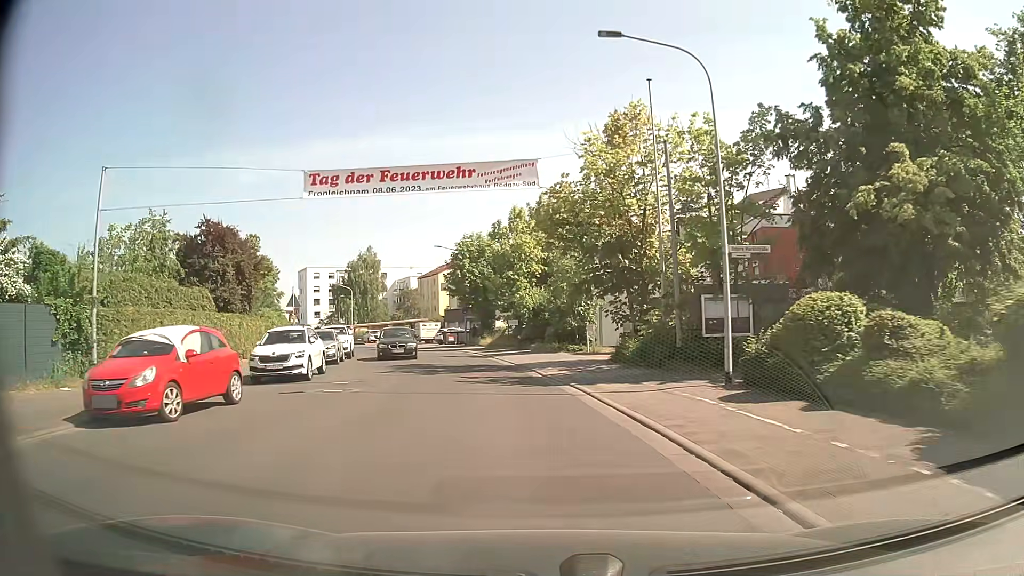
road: tertiary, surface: asphalt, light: Day
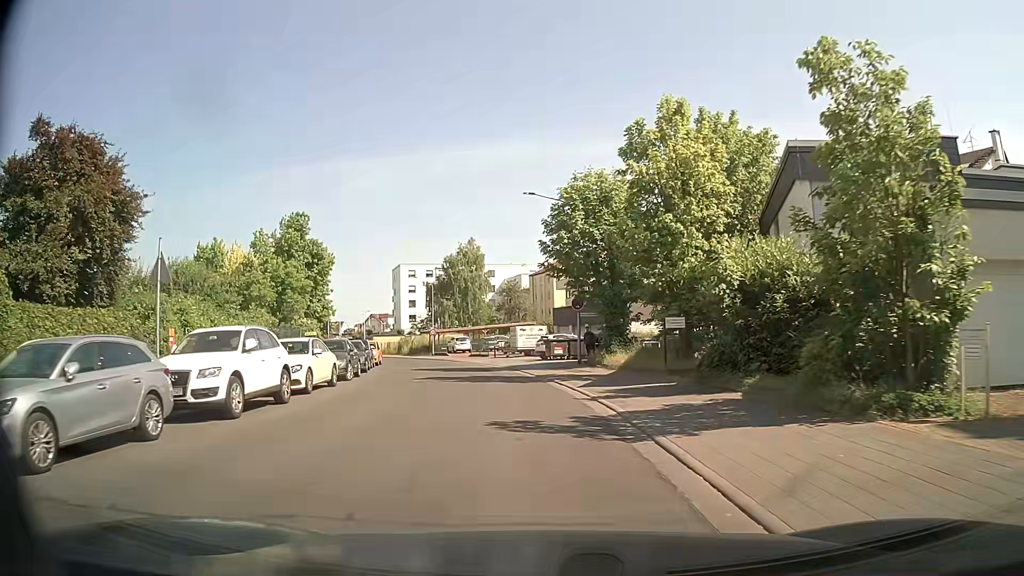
(-1.8, +22.2) m; -11°
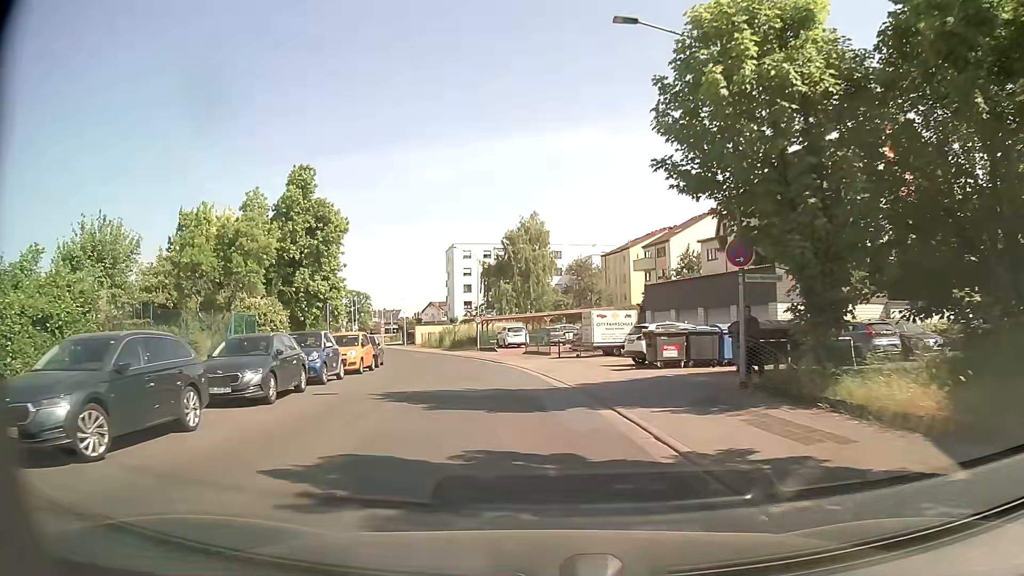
(-0.8, +16.9) m; -5°
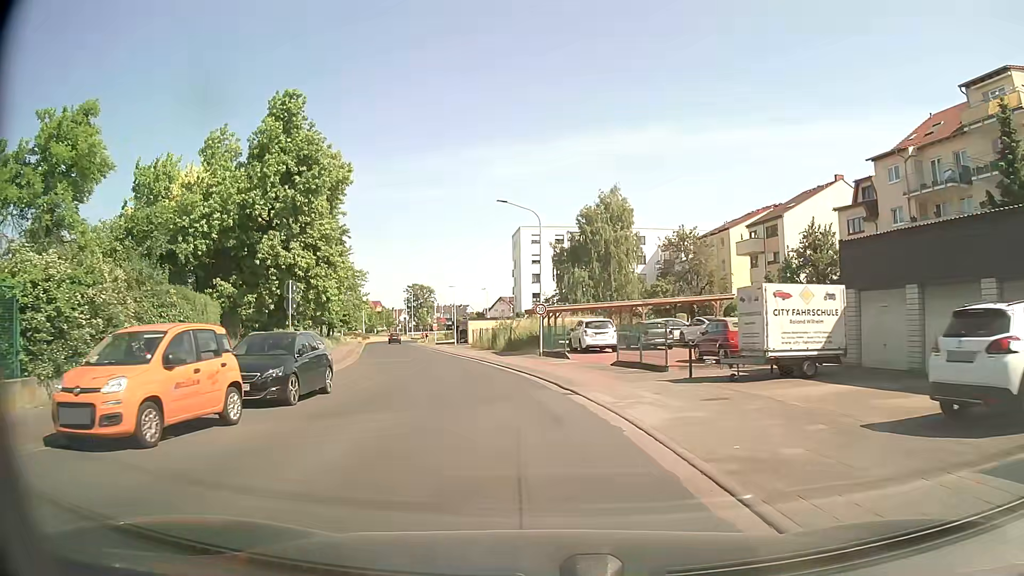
(-0.8, +17.4) m; -6°
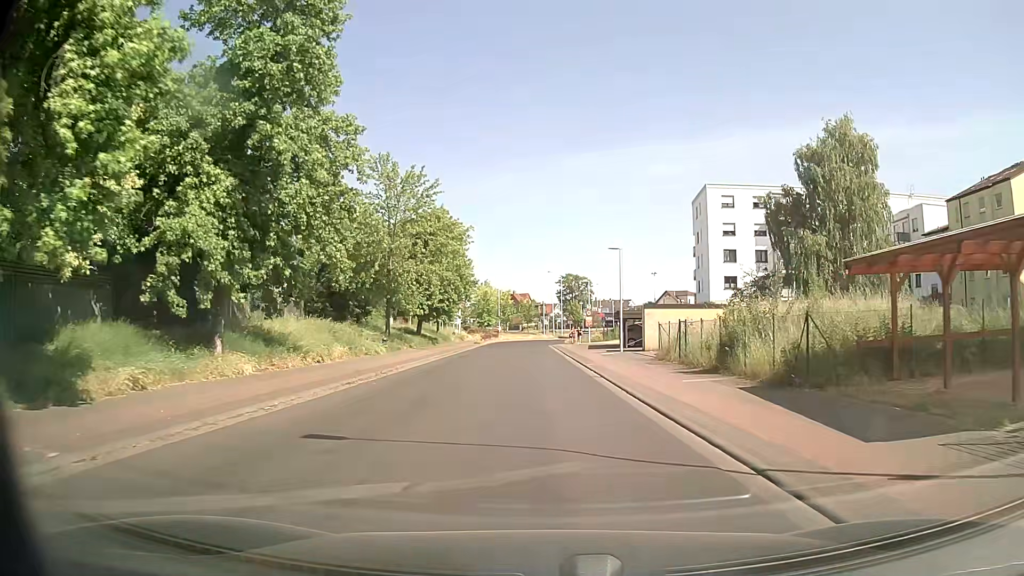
(-3.8, +30.0) m; -13°
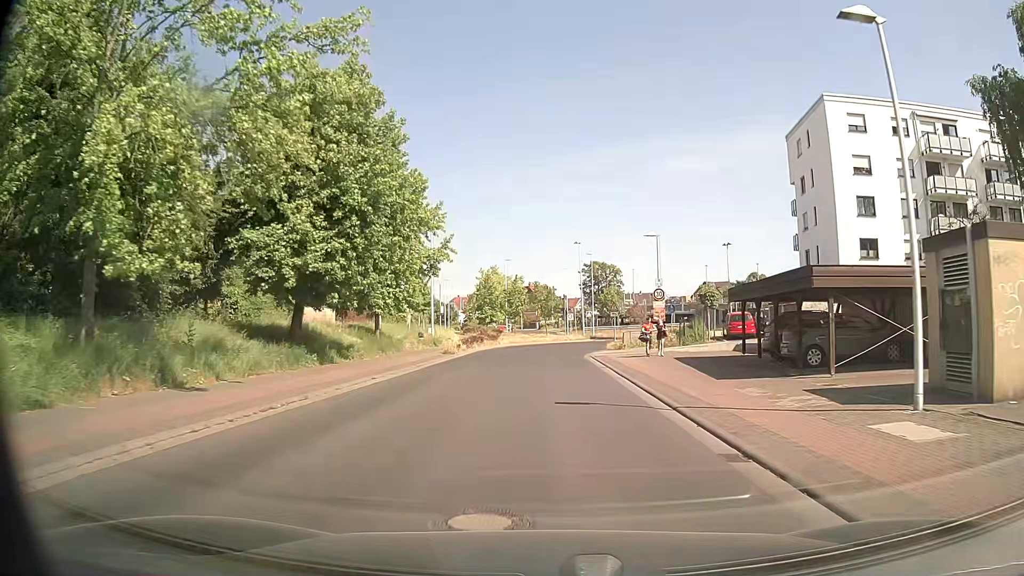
(-0.8, +30.7) m; -2°
